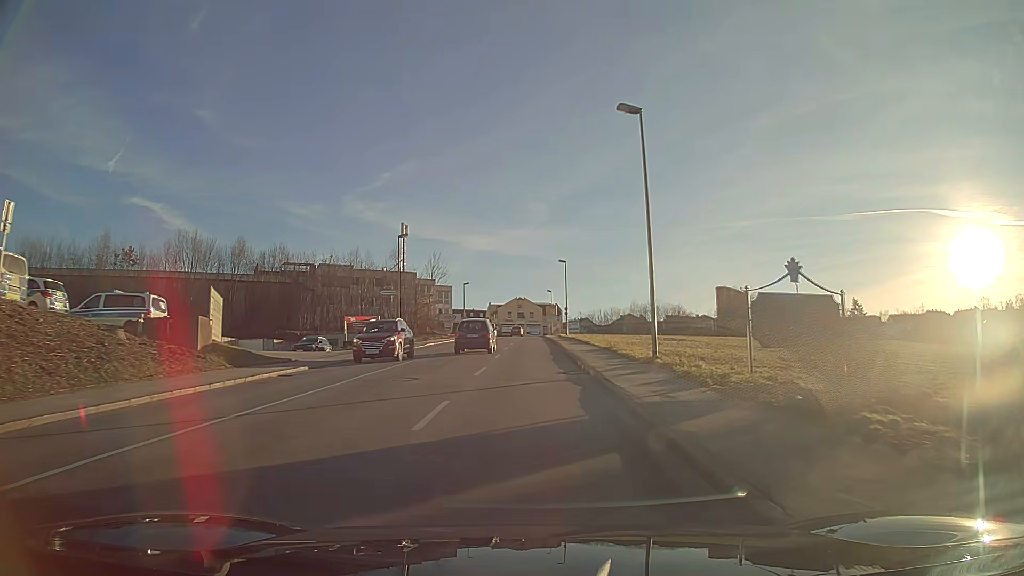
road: tertiary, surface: asphalt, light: Day
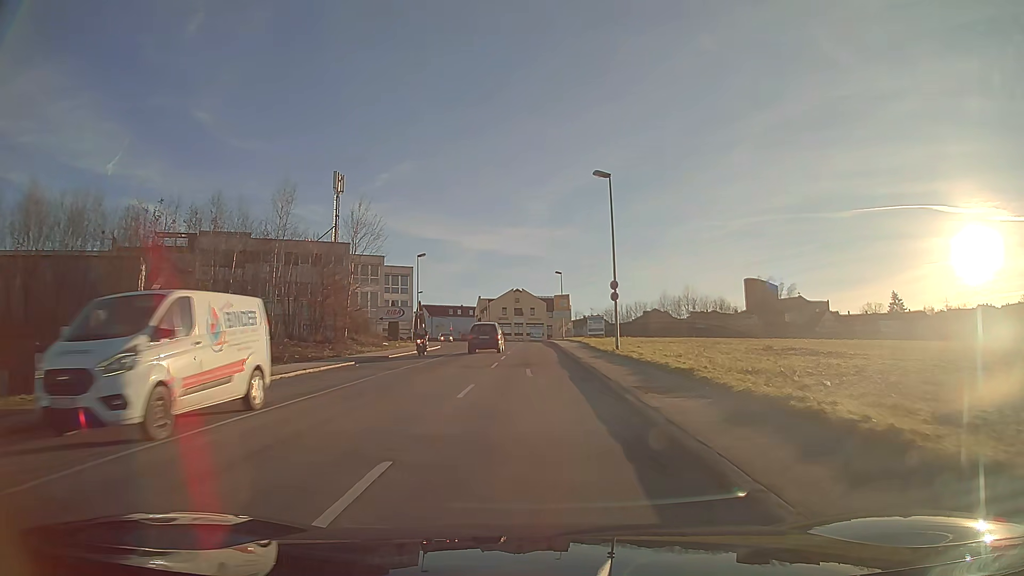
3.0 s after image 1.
(0.0, +41.3) m; 0°
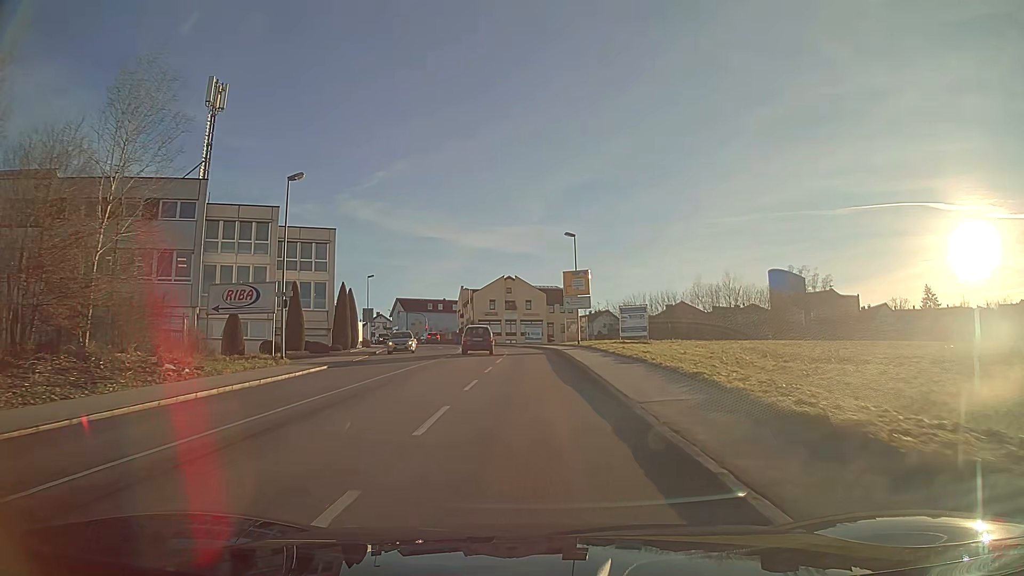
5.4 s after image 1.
(0.0, +32.1) m; 0°
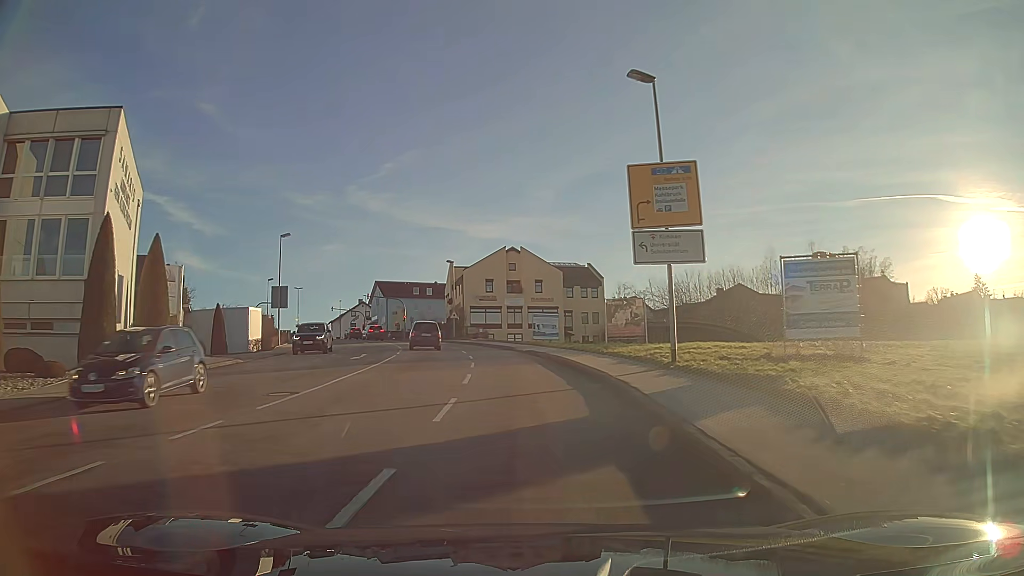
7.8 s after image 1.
(-0.2, +30.6) m; -1°
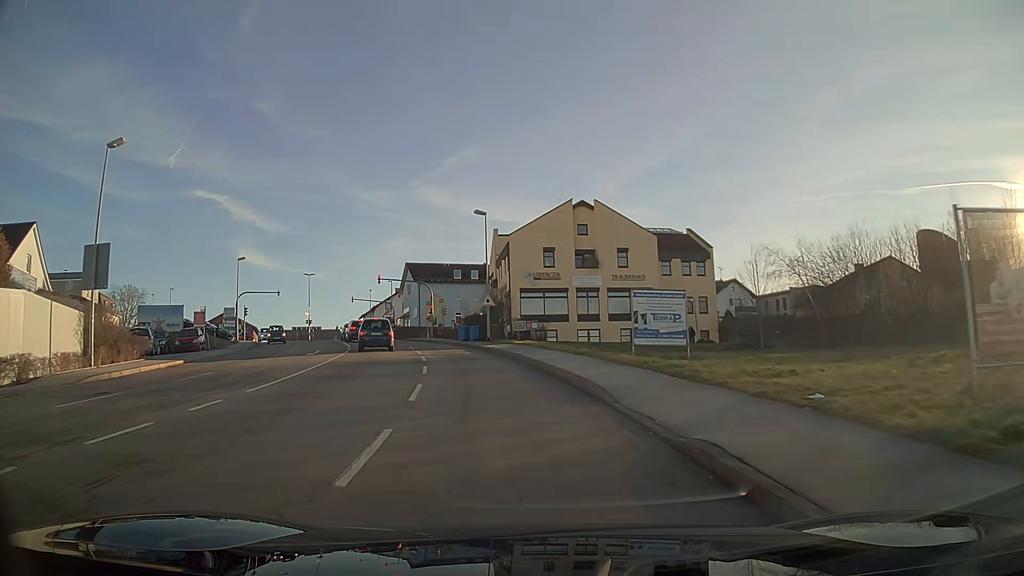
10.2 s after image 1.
(-1.3, +28.1) m; -7°
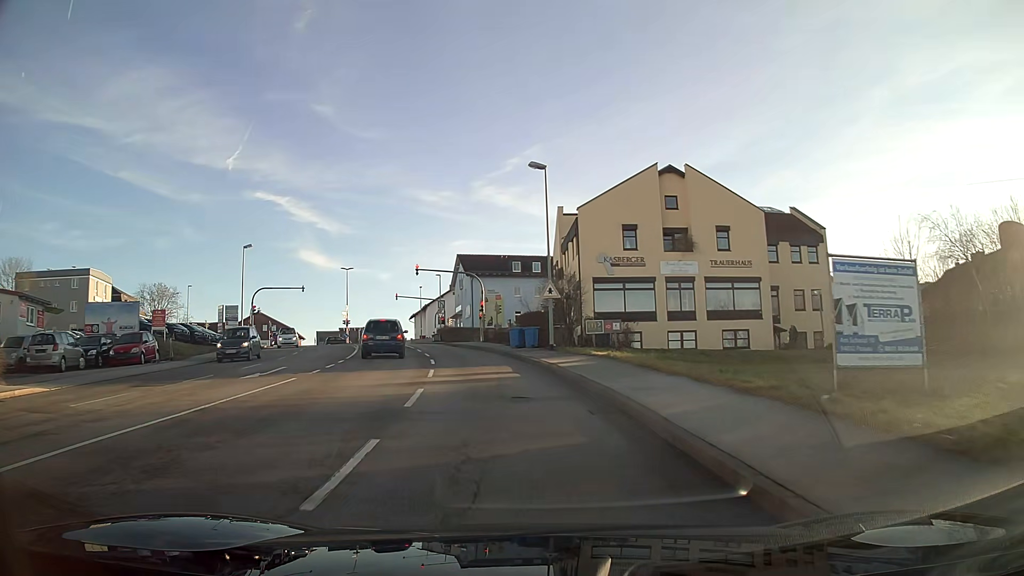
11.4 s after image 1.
(-0.6, +12.8) m; -5°
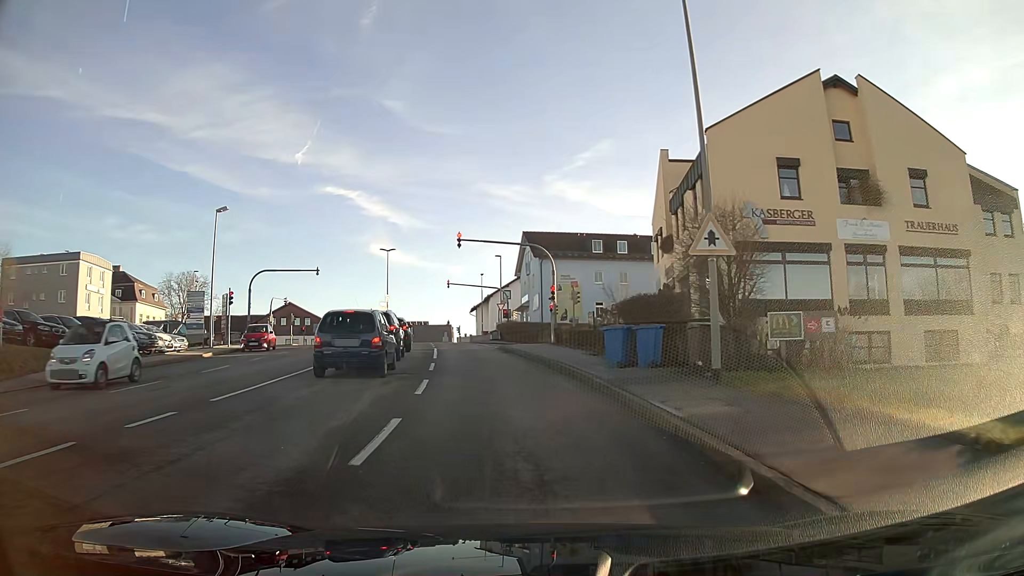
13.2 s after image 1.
(-0.9, +16.8) m; -6°
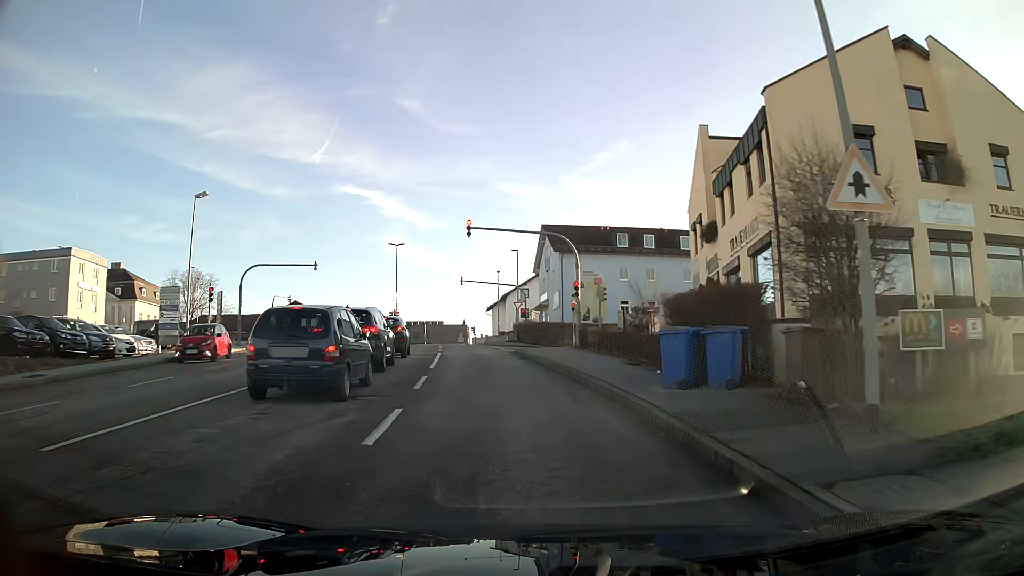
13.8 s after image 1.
(-0.1, +5.0) m; -1°
(0, +10) (-1, +20) (-2, +30) (-3, +40) (-4, +50) (-5, +60) (-4, +69) (+5, +74) (+14, +76) (+24, +78) m
